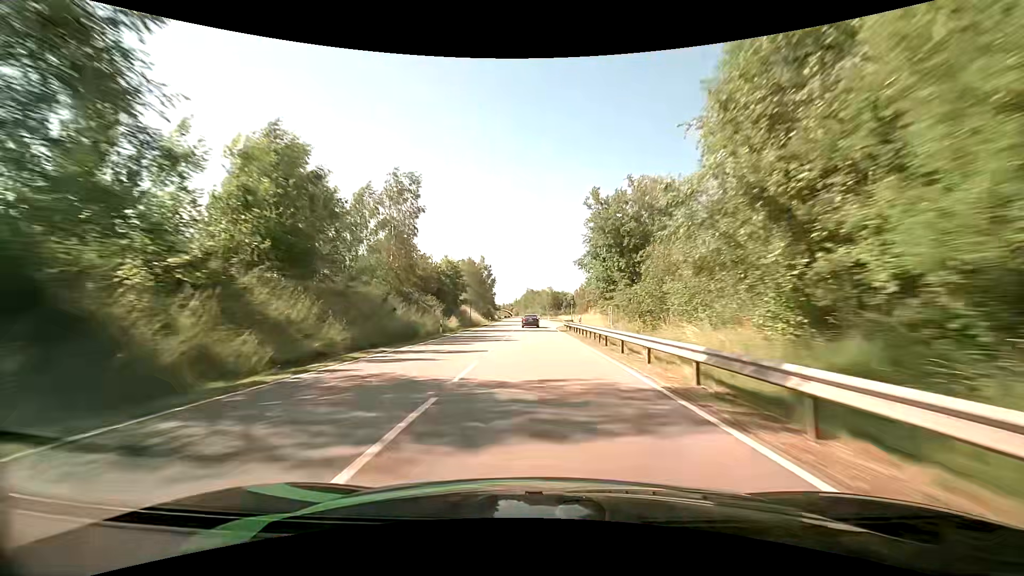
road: primary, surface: asphalt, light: Day
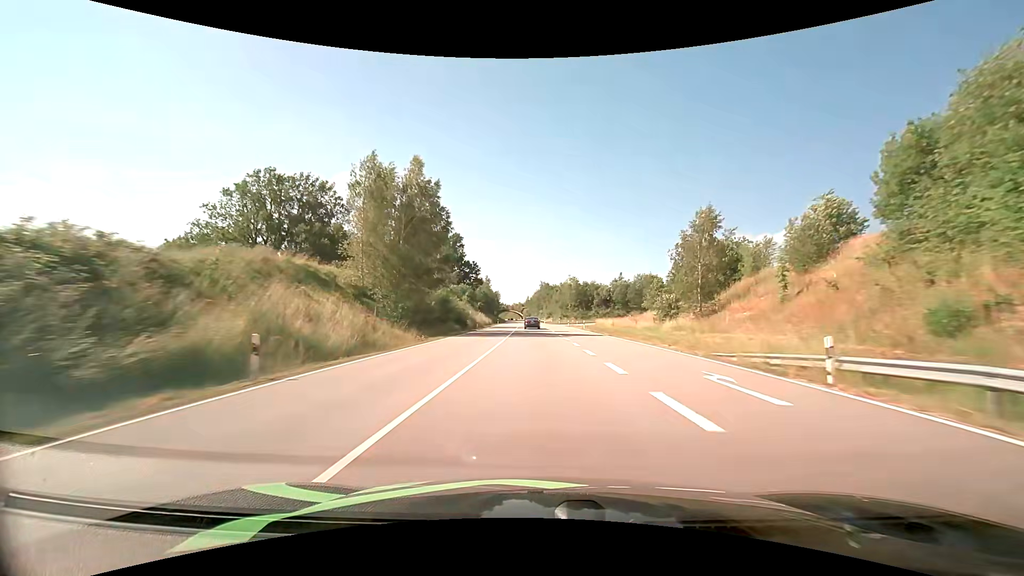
(-0.8, +70.4) m; -1°
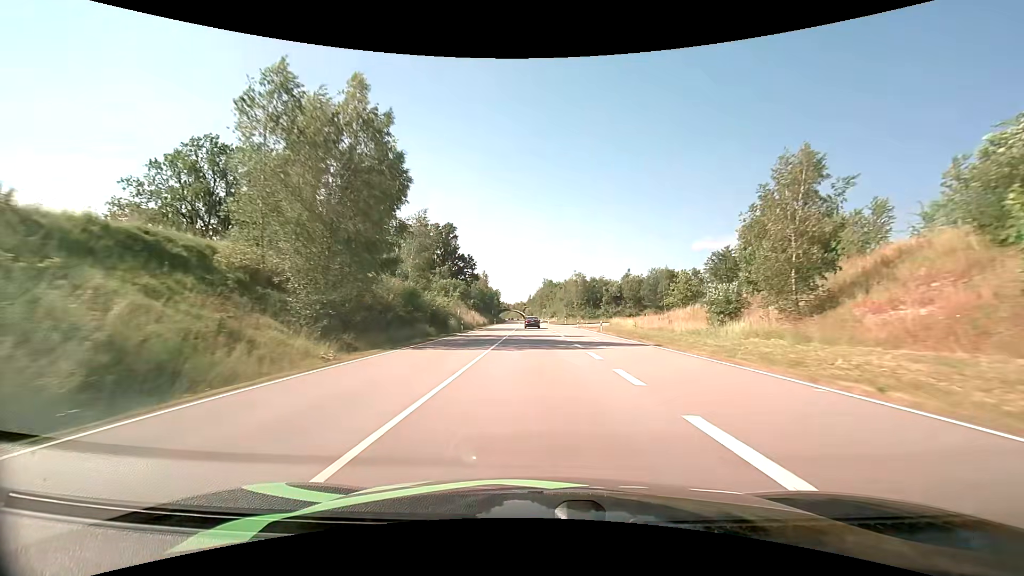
(-0.1, +14.3) m; -1°
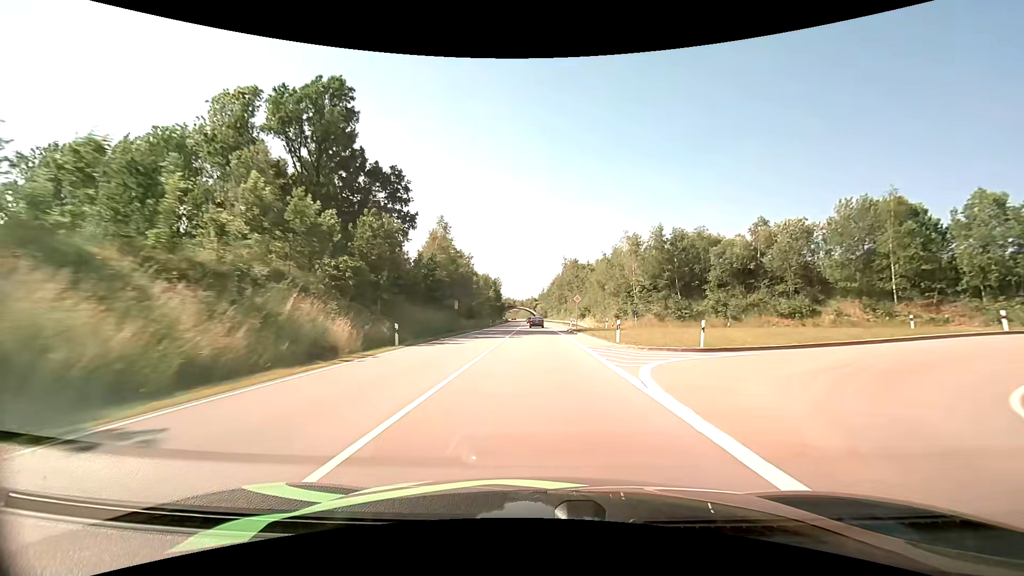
(-0.9, +73.2) m; -1°
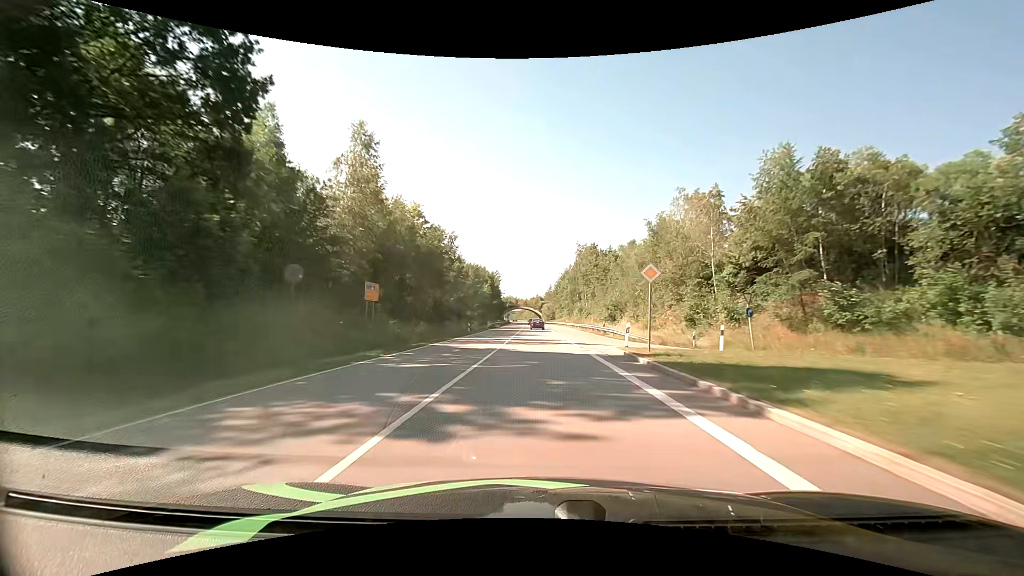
(-0.2, +30.1) m; -1°
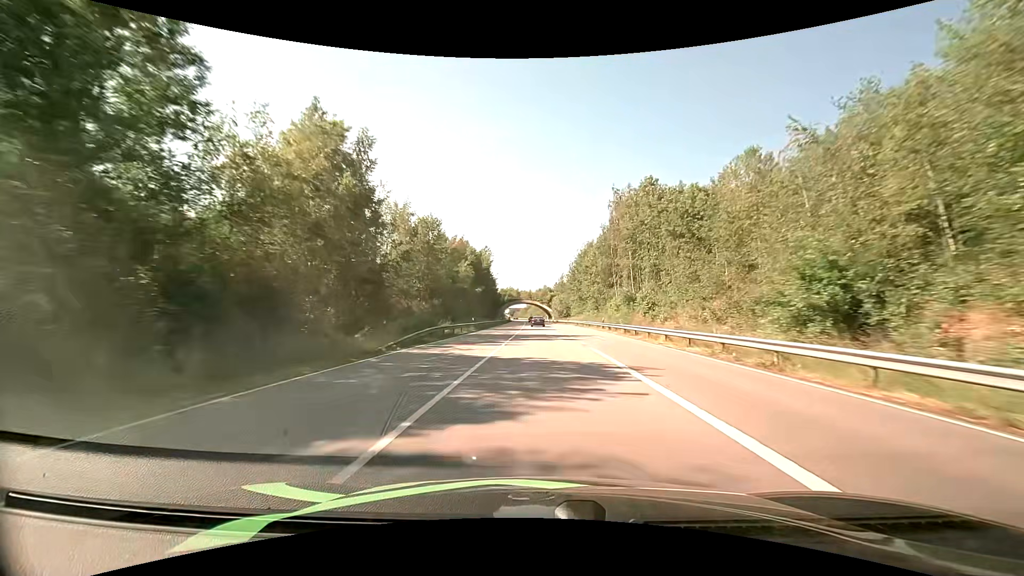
(-0.3, +46.1) m; -1°
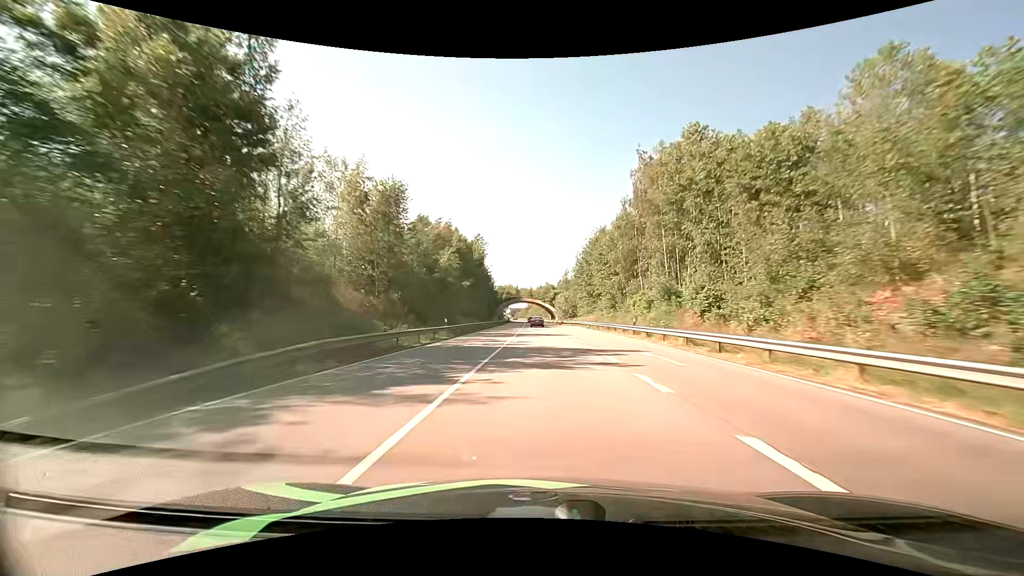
(0.0, +15.5) m; 0°
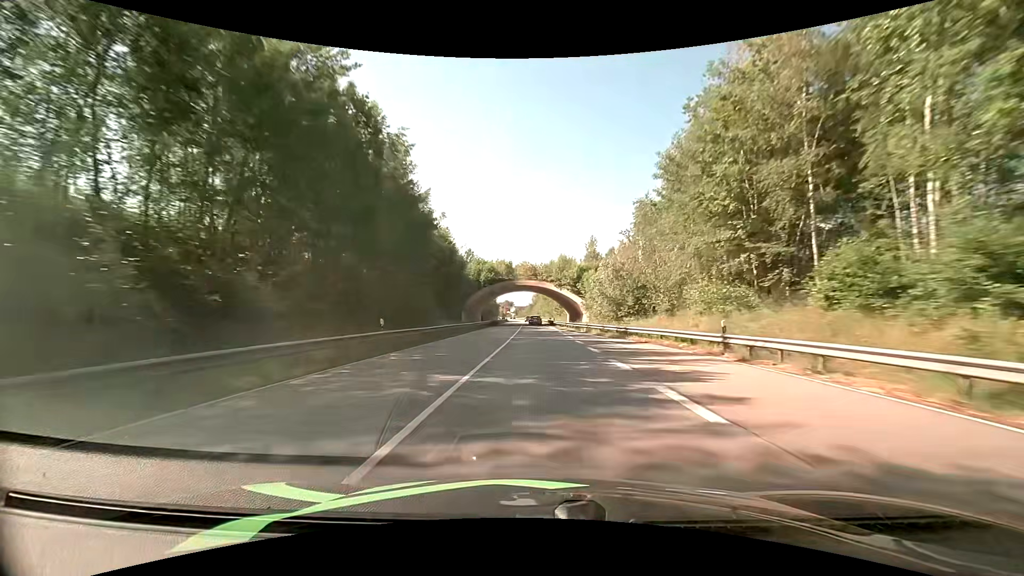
(-0.5, +62.7) m; -1°
(0, +10) (0, +20) (0, +30) (0, +40) (0, +50) (0, +60) (0, +70) (-1, +80) (0, +90) (-1, +100) m
